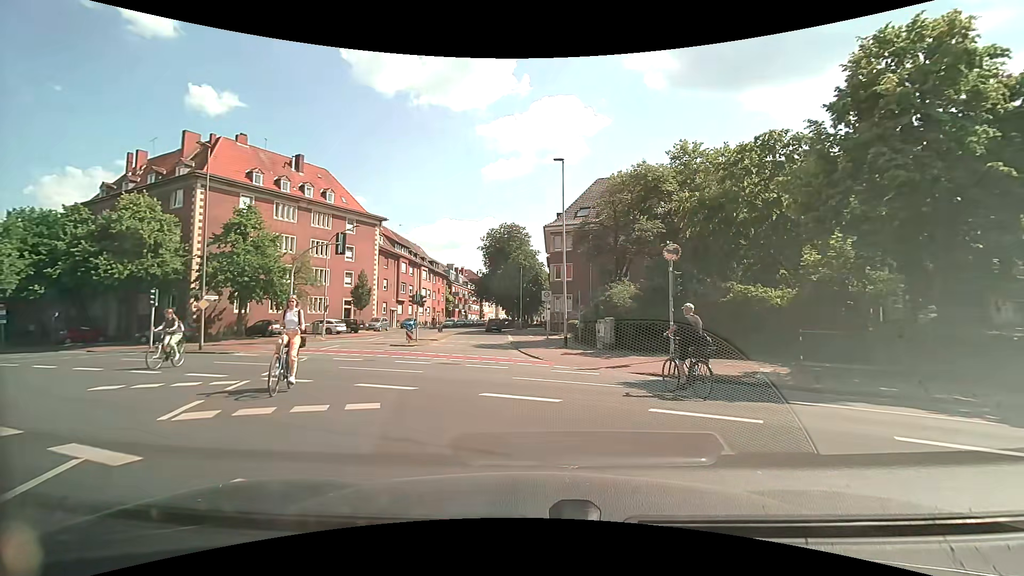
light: Day
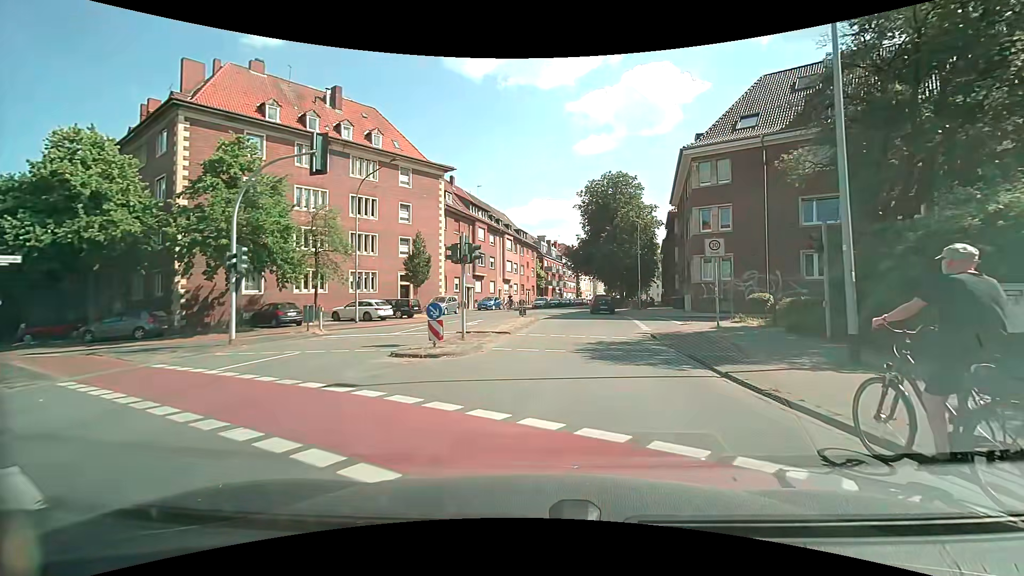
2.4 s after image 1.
(-2.0, +16.5) m; -11°
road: residential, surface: asphalt
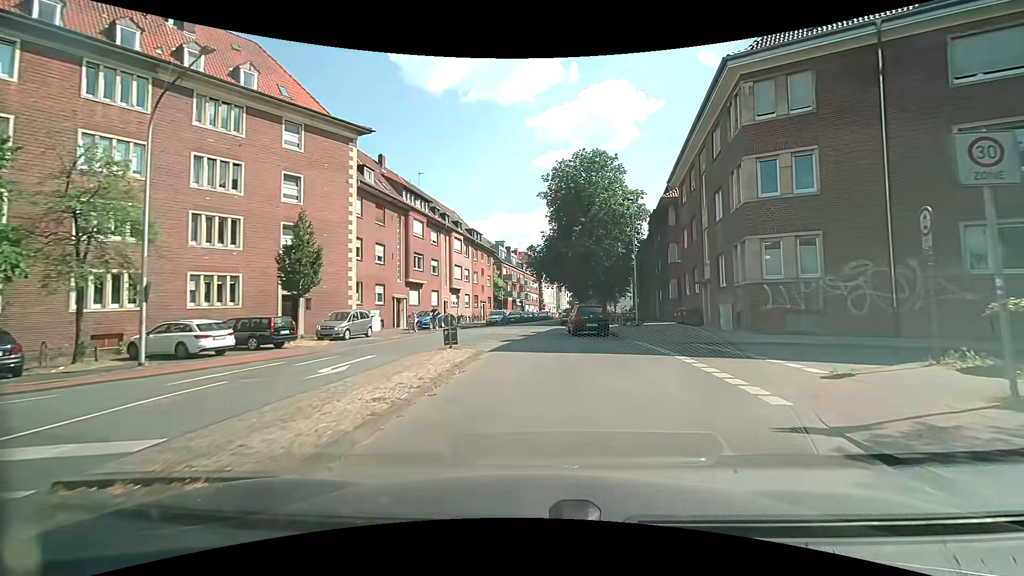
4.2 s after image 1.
(+0.6, +14.0) m; +5°
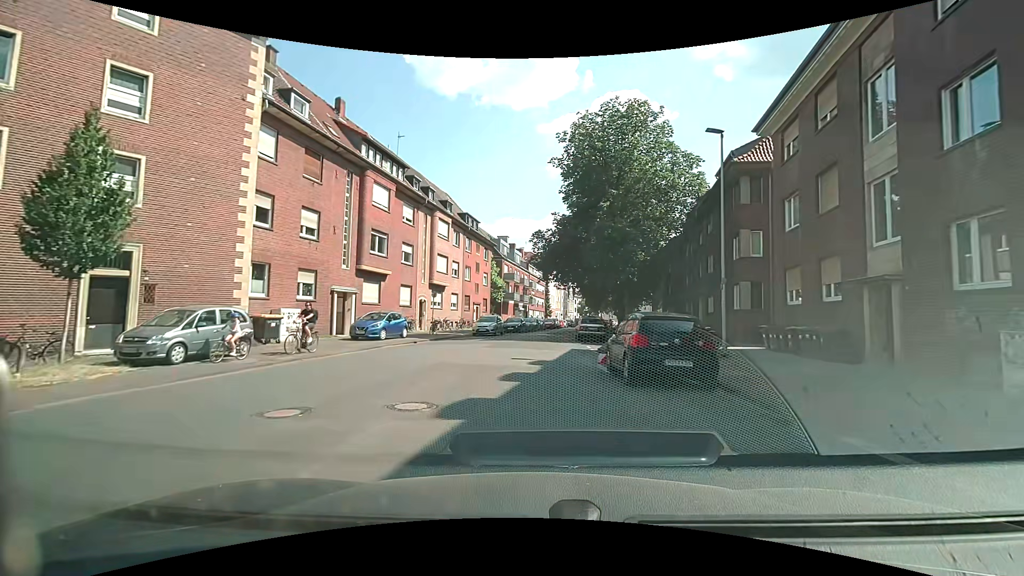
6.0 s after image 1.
(0.0, +13.0) m; 0°
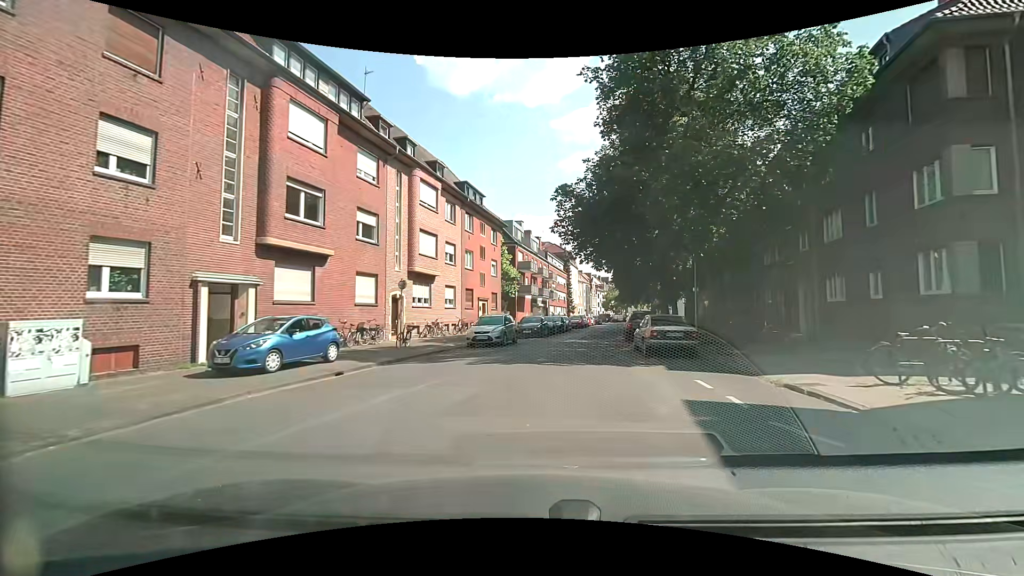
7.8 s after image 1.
(-0.3, +12.8) m; -3°
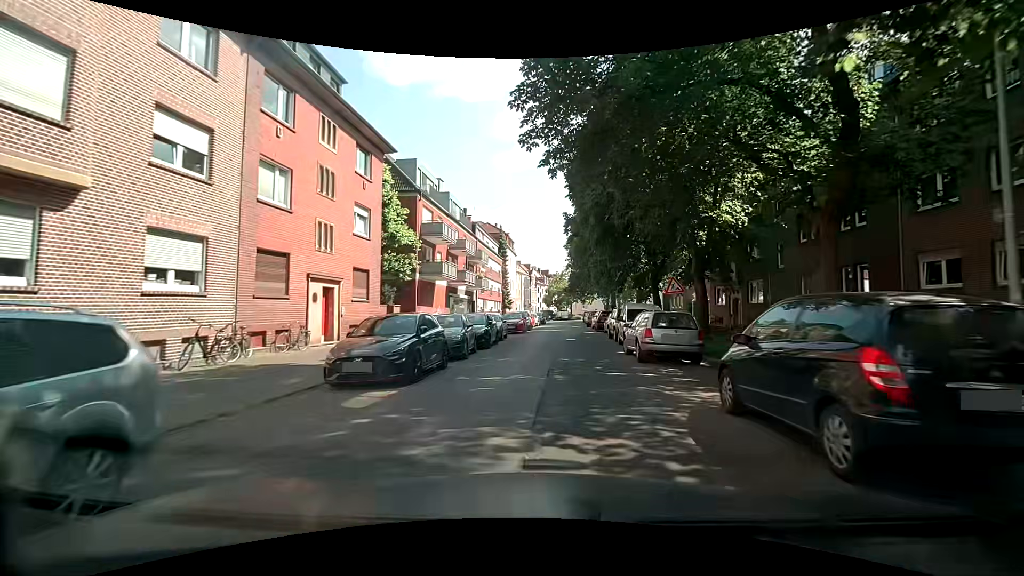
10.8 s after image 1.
(+1.6, +22.1) m; +8°
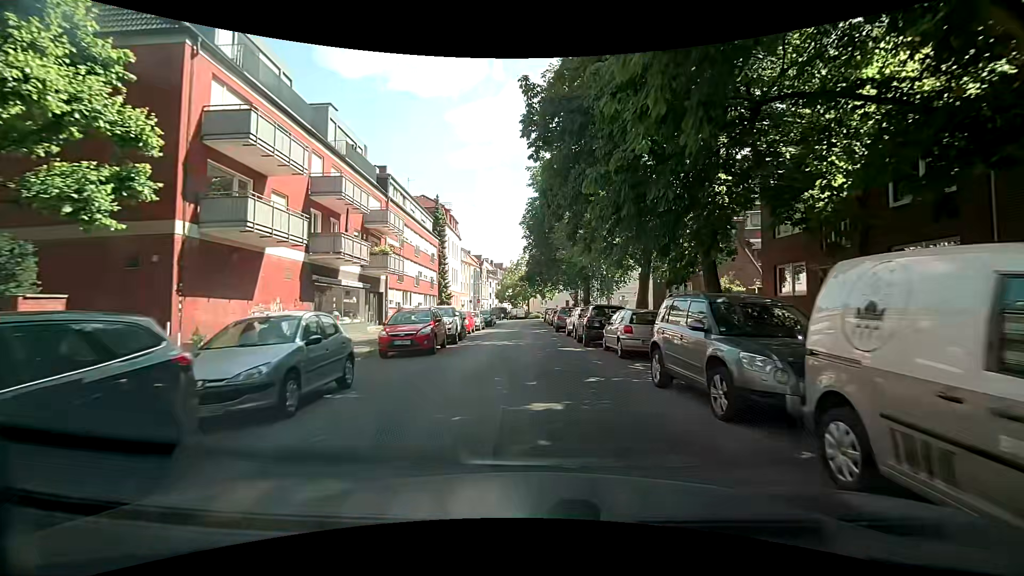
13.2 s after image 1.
(+0.6, +18.6) m; +6°
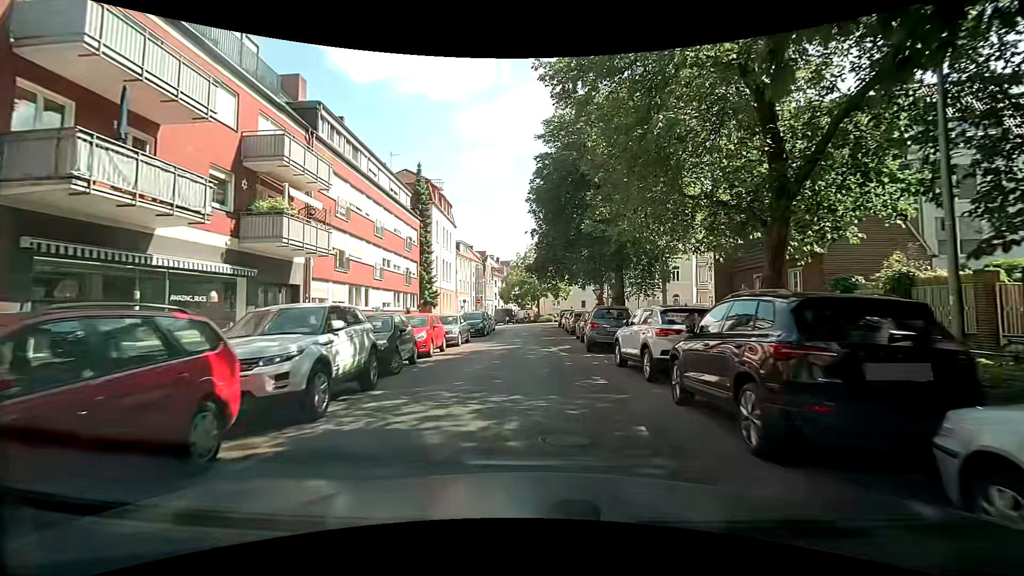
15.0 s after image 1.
(-0.5, +13.9) m; -3°
